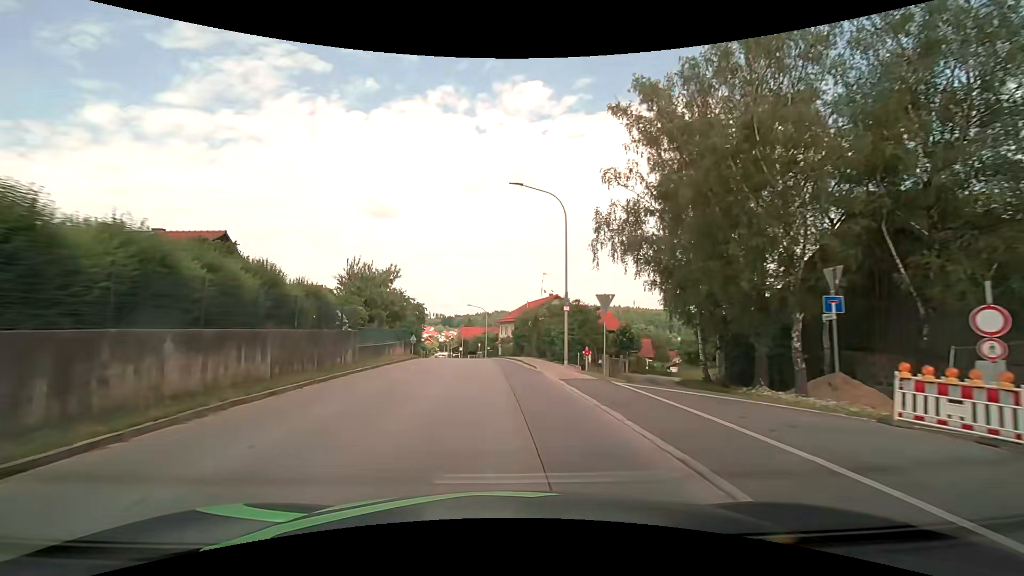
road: tertiary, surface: asphalt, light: Day
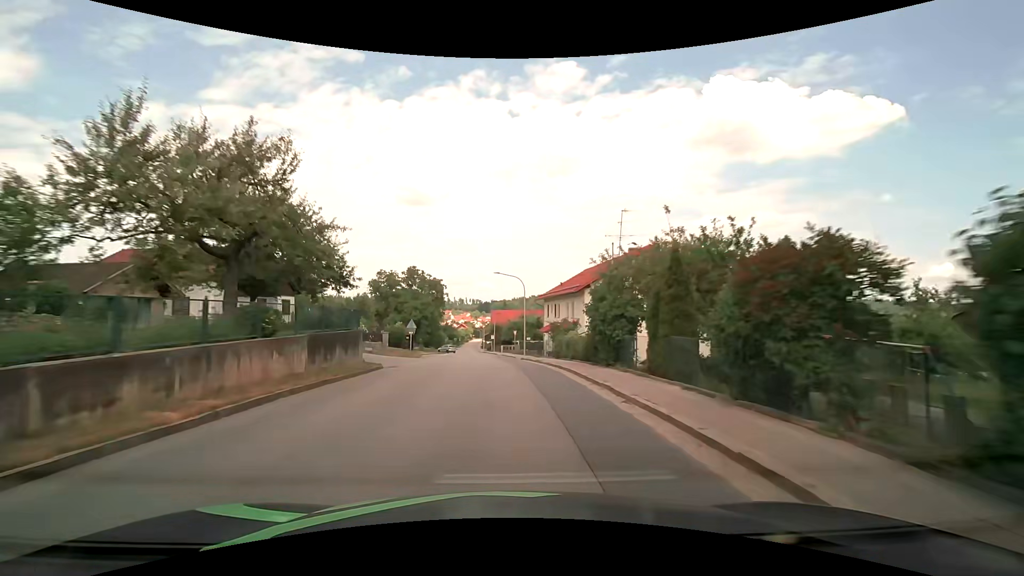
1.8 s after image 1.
(-1.0, +24.6) m; -4°
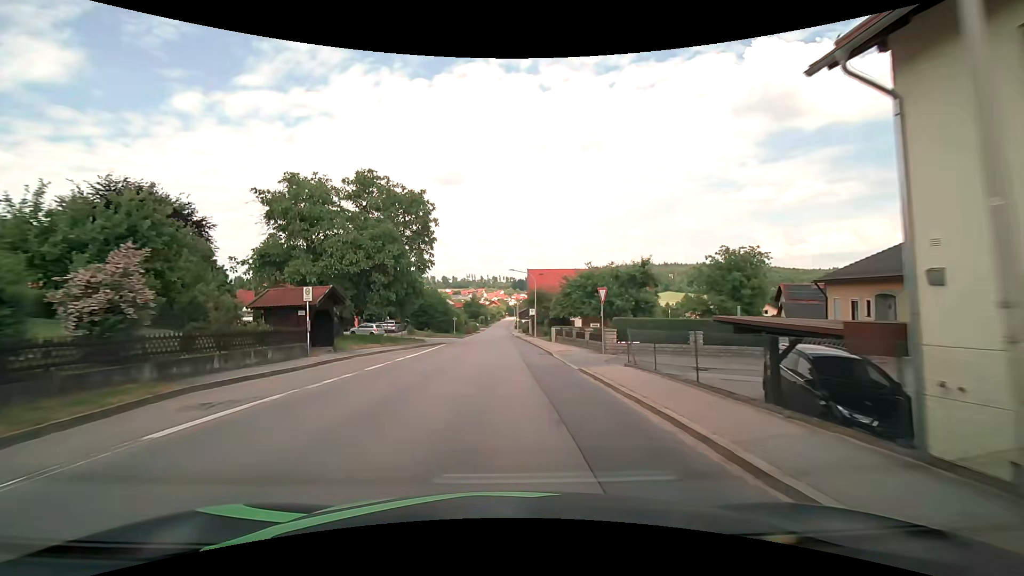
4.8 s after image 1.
(-2.0, +41.3) m; -5°
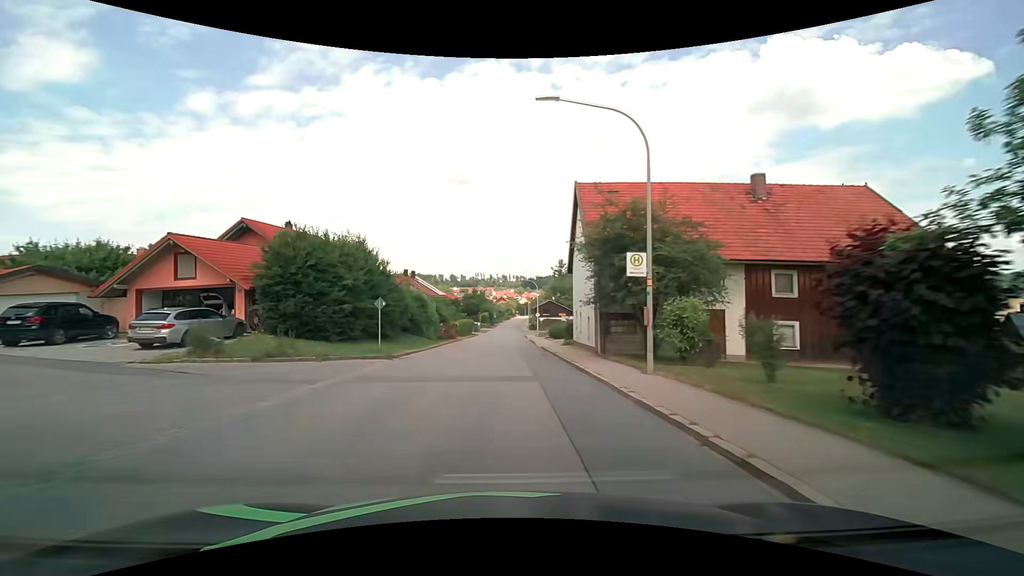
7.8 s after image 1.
(-0.3, +40.2) m; -1°
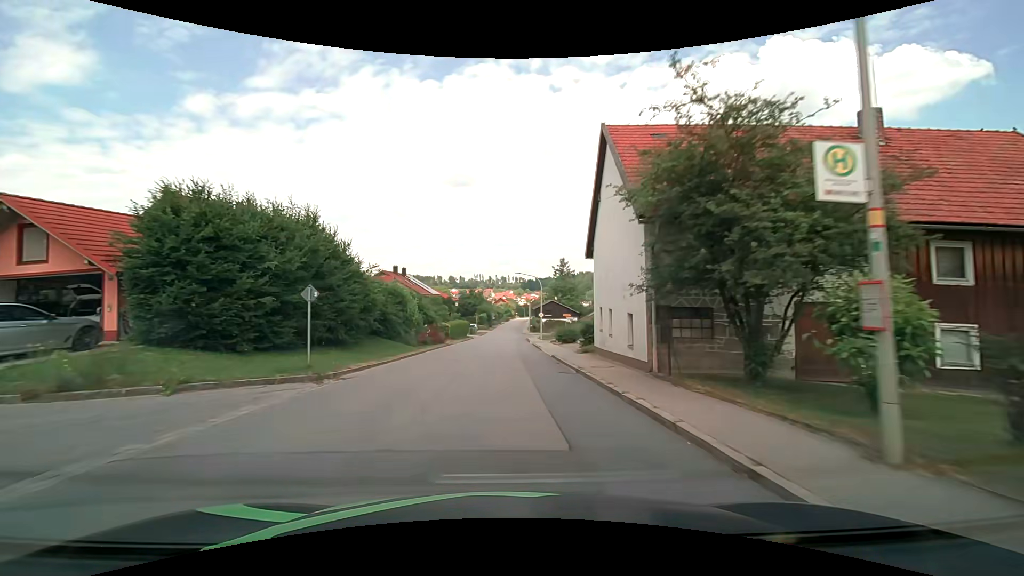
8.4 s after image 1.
(0.0, +7.9) m; 0°
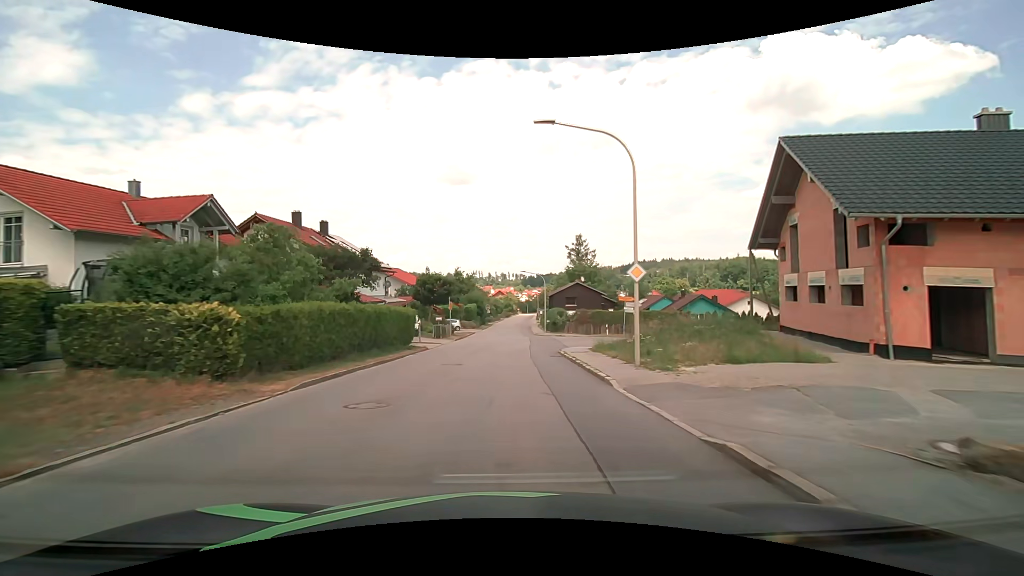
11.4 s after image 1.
(0.0, +39.6) m; 0°
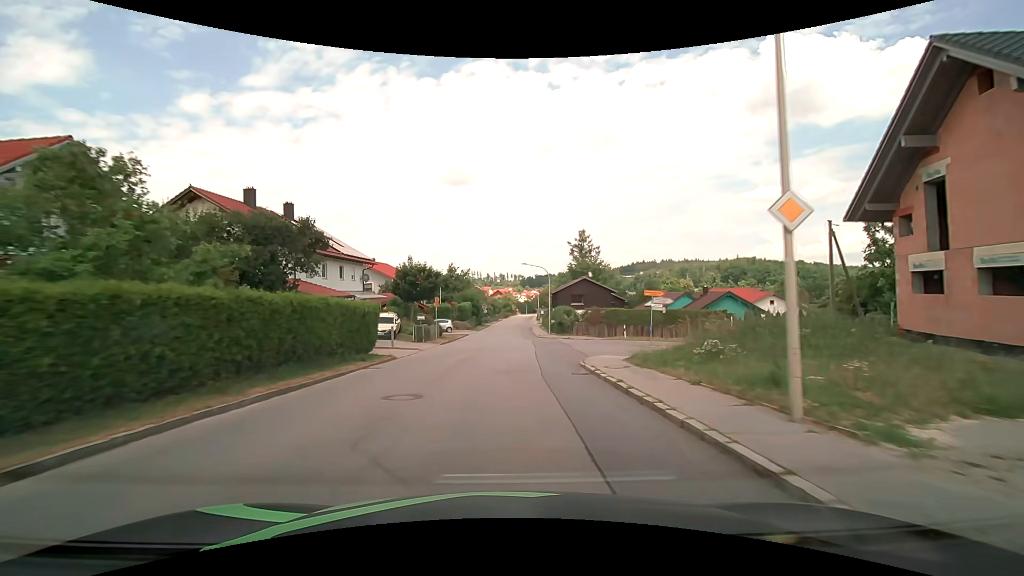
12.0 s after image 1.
(0.0, +7.9) m; 0°
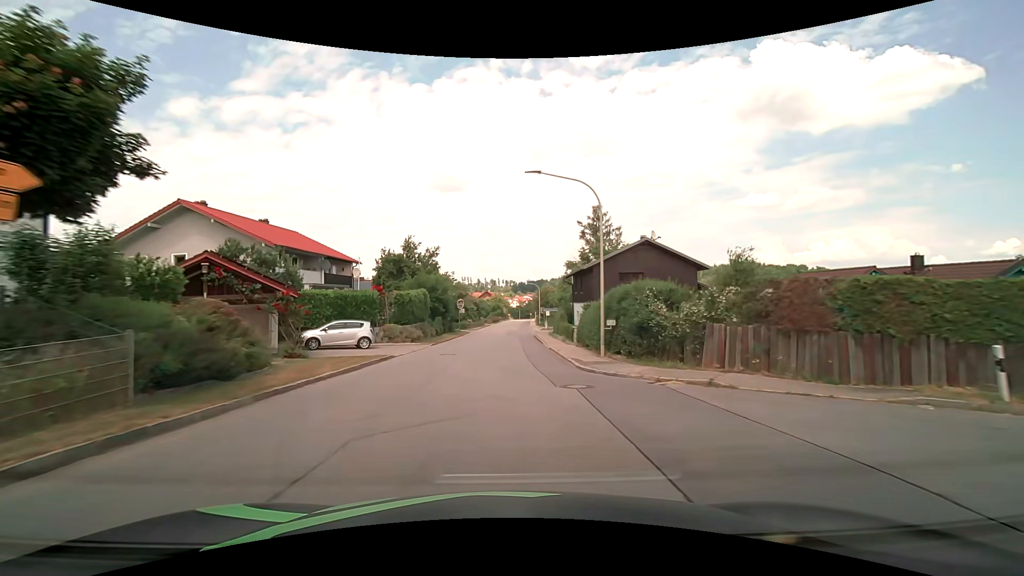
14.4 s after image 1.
(+0.2, +31.7) m; +1°
(0, +10) (0, +20) (0, +30) (0, +40) (+1, +50) (+1, +60) (+1, +70) (+1, +80) (+2, +90) (+2, +100) m
